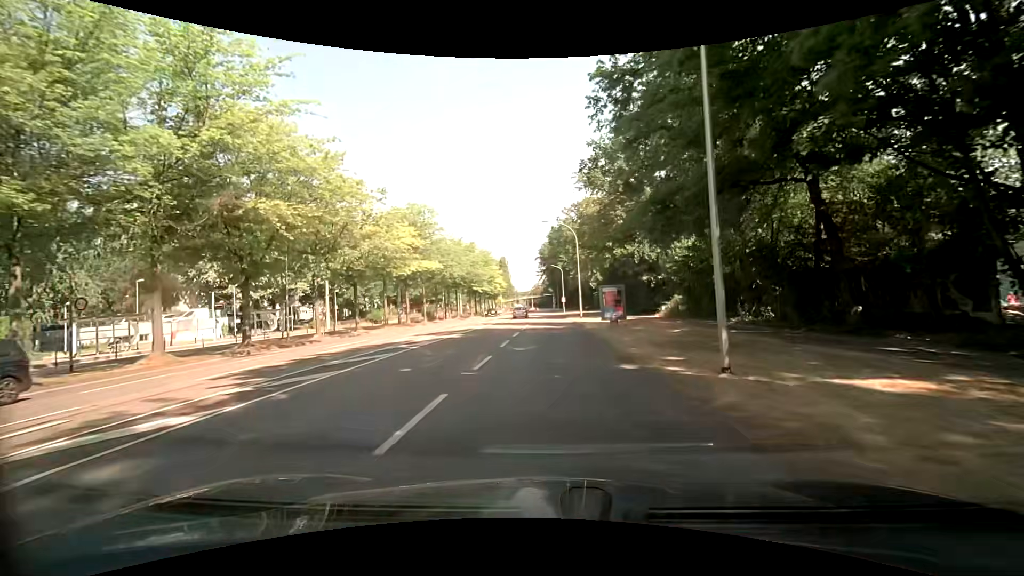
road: secondary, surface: asphalt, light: Day
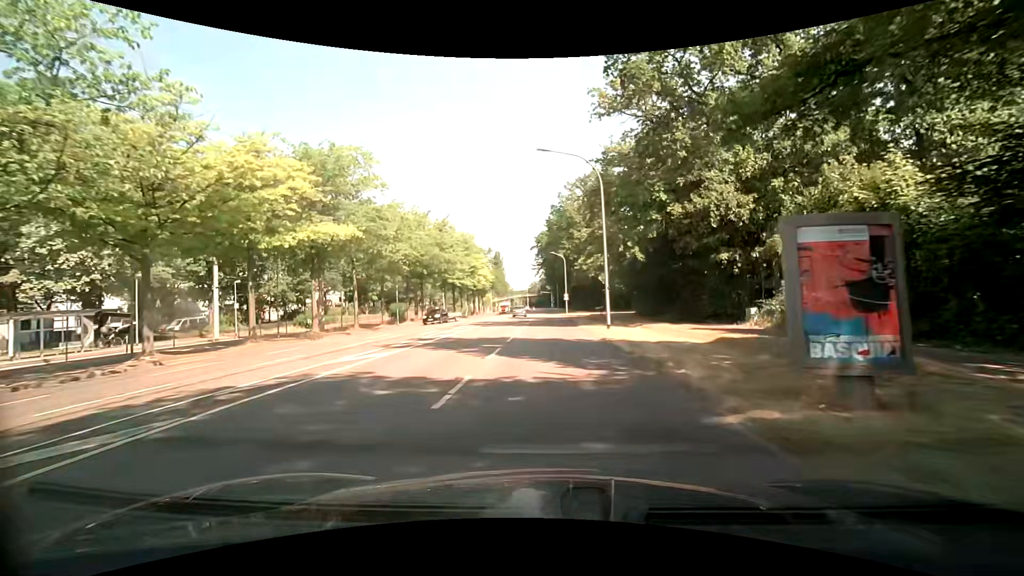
(0.0, +22.2) m; 0°
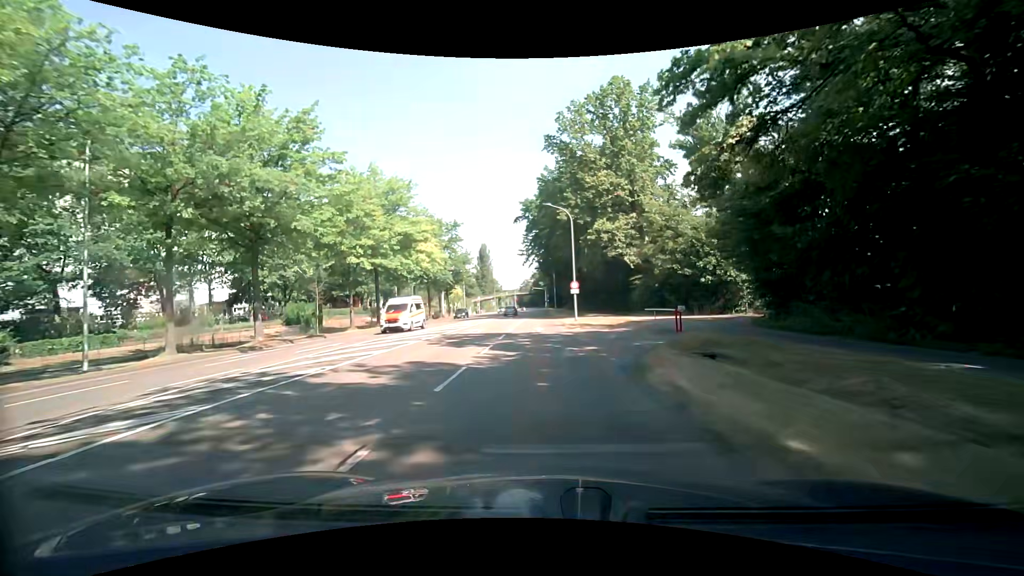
(+0.4, +34.7) m; +1°
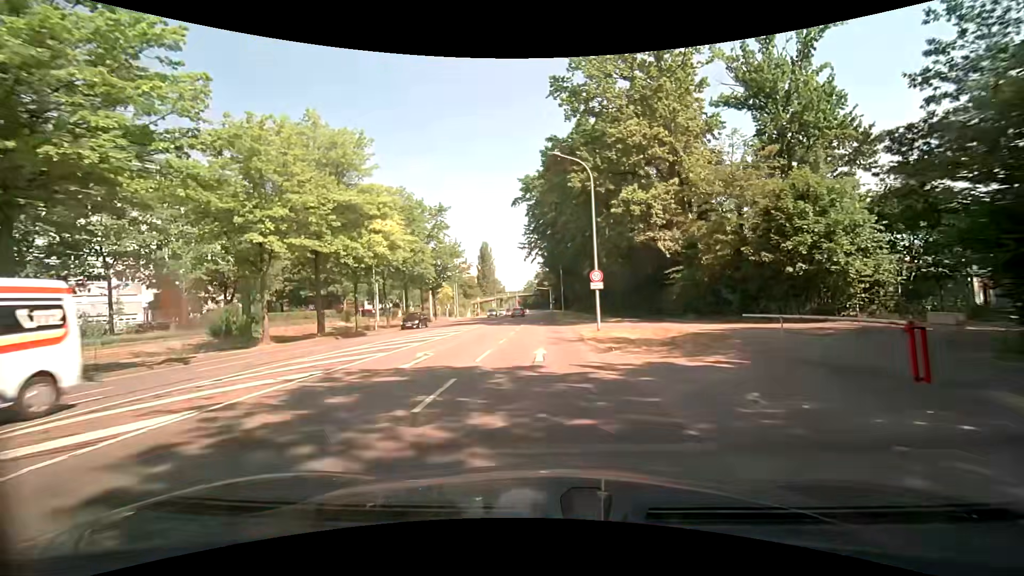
(0.0, +13.4) m; 0°
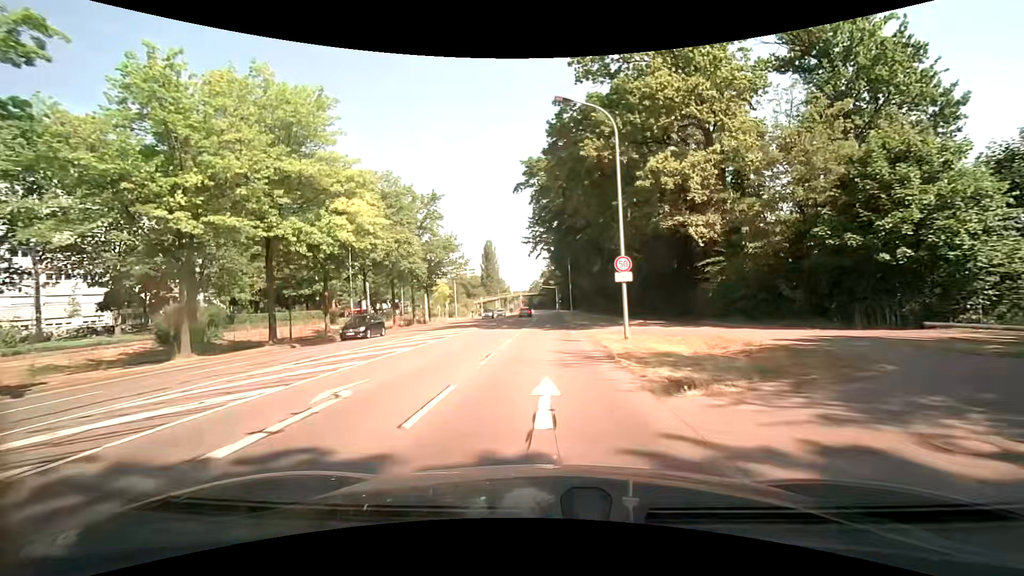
(-0.1, +6.8) m; -1°
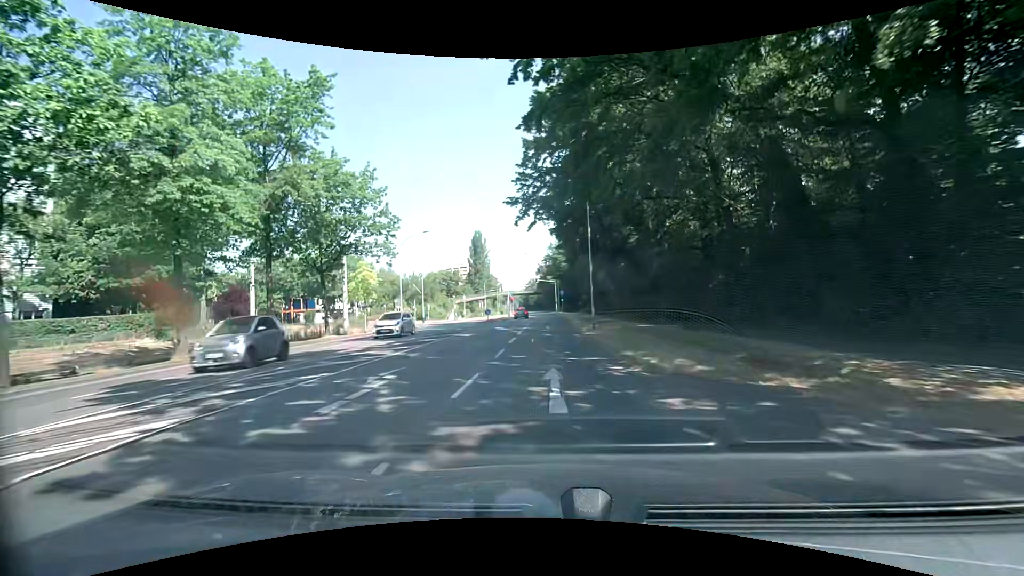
(-0.3, +28.4) m; 0°
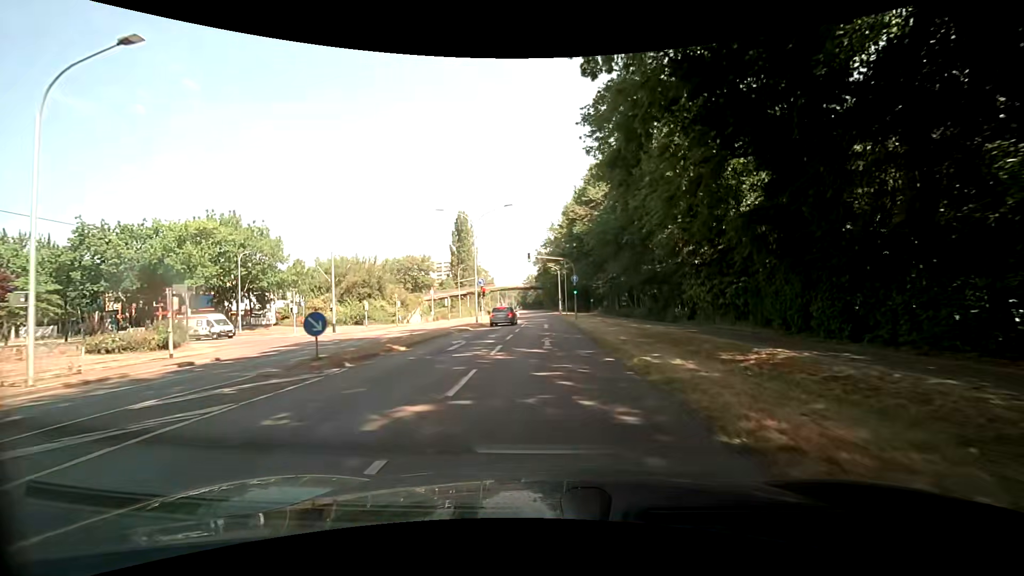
(0.0, +36.0) m; -1°
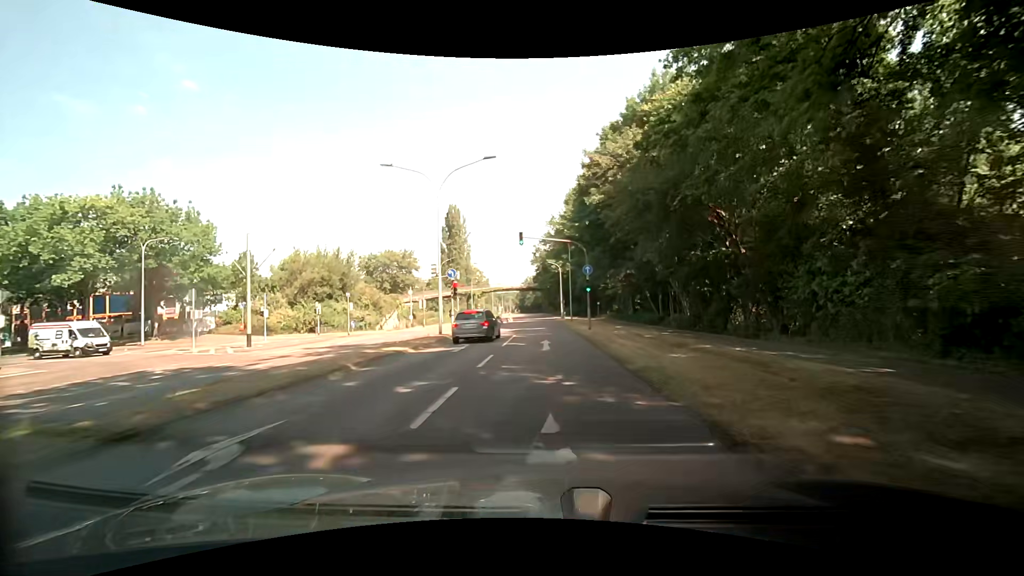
(+0.1, +14.1) m; +1°
(0, +10) (0, +20) (0, +30) (0, +40) (0, +50) (0, +60) (0, +70) (0, +80) (0, +90) (-1, +100) m
